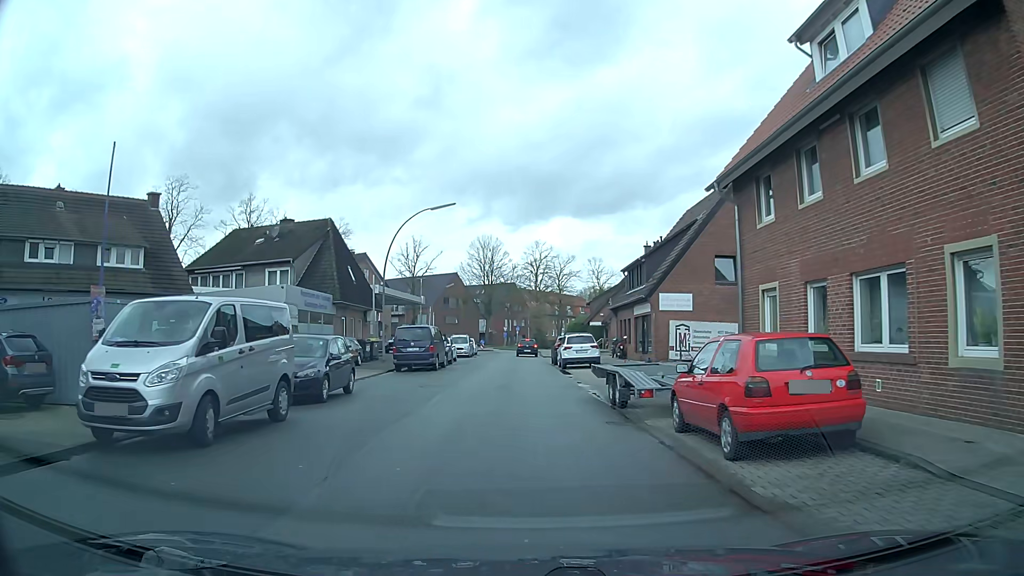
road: residential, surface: asphalt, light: Day
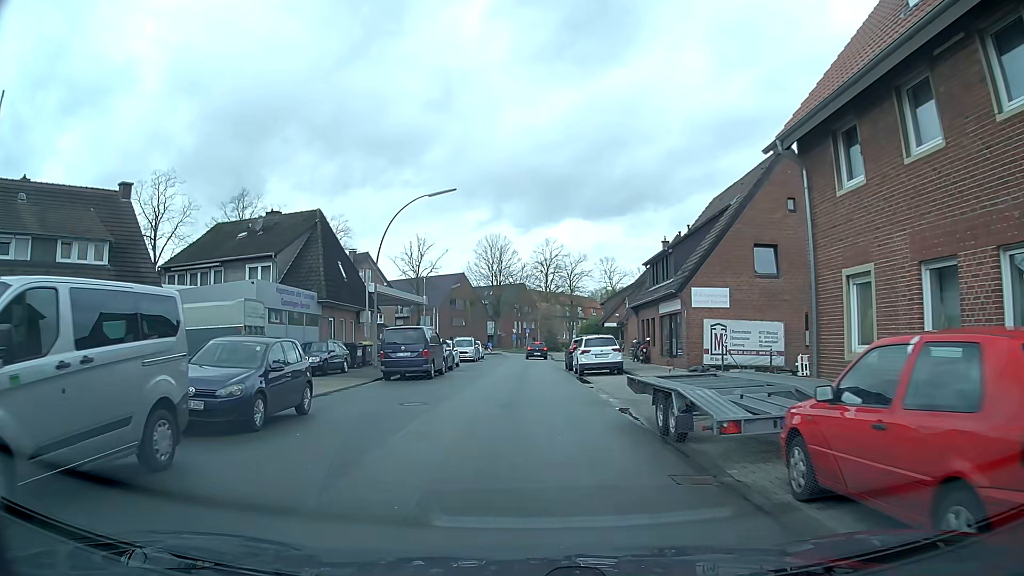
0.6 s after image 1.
(0.0, +4.4) m; 0°
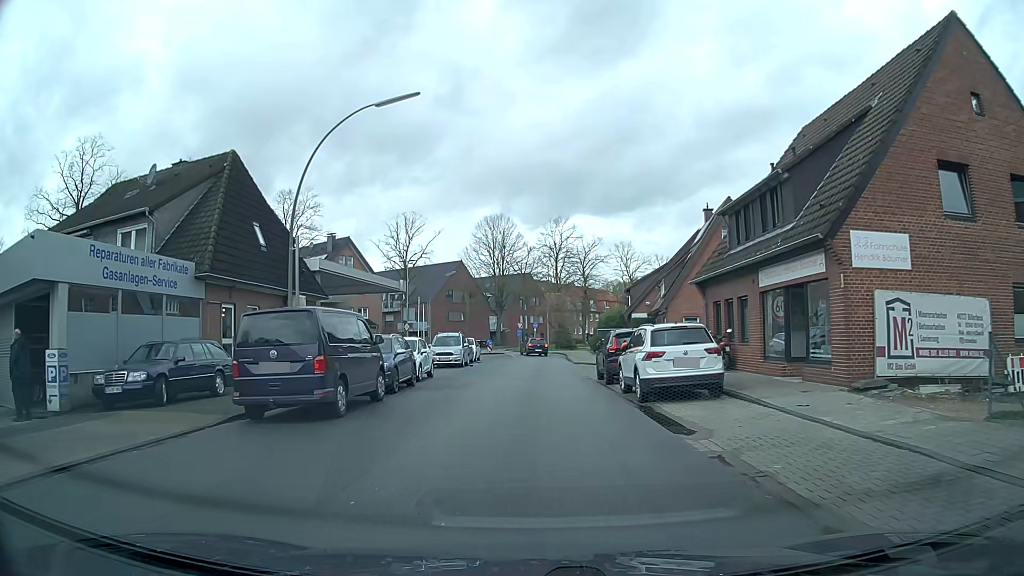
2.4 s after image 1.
(-0.3, +13.4) m; -1°
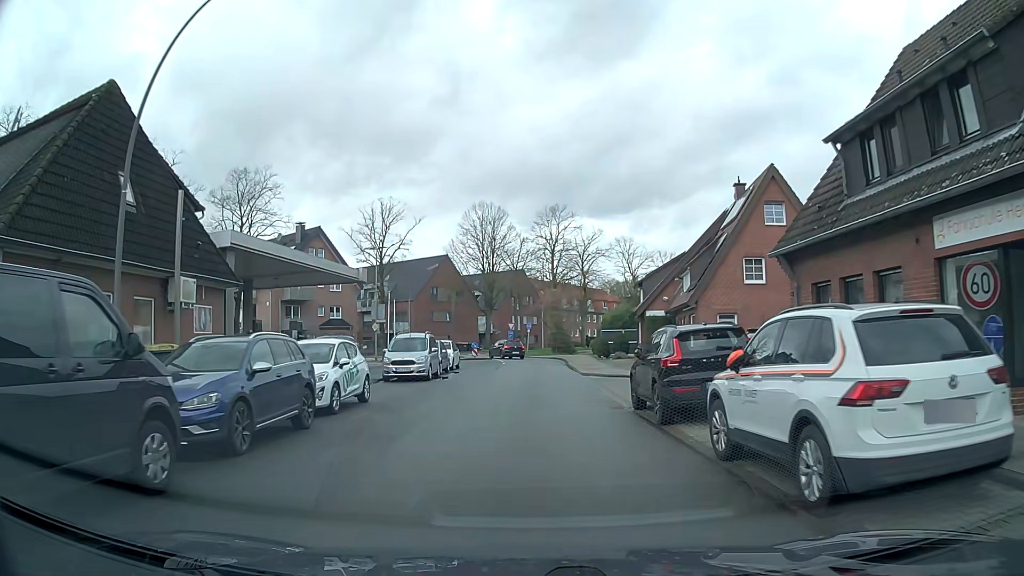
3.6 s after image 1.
(0.0, +9.4) m; +1°
(0, +10) (0, +20) (+1, +30) (+1, +40) (-1, +50) (-5, +59) (-5, +69) (0, +78) (+4, +87) (+9, +95) m
